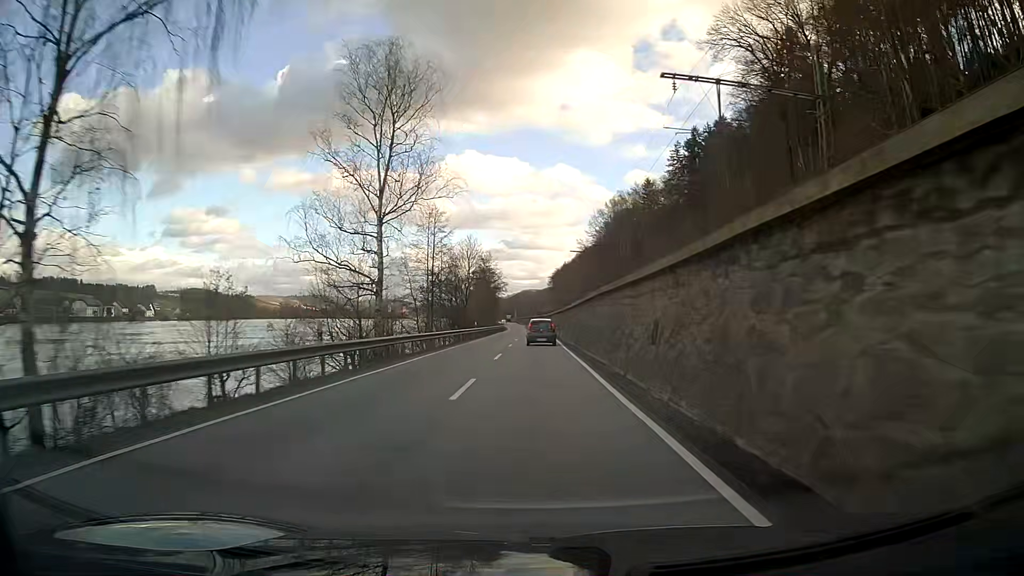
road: primary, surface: asphalt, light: Day
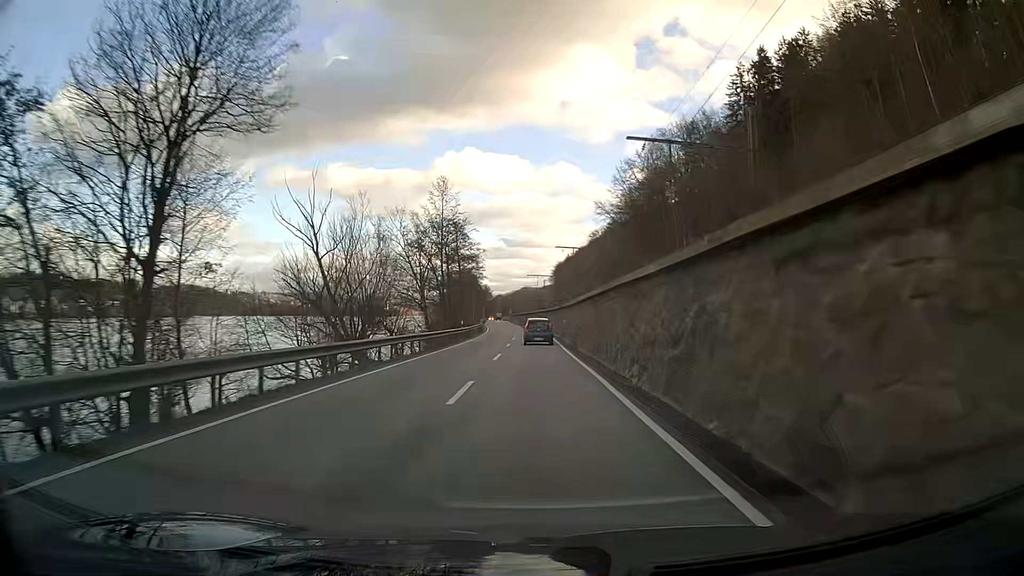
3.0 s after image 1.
(+0.1, +60.4) m; 0°
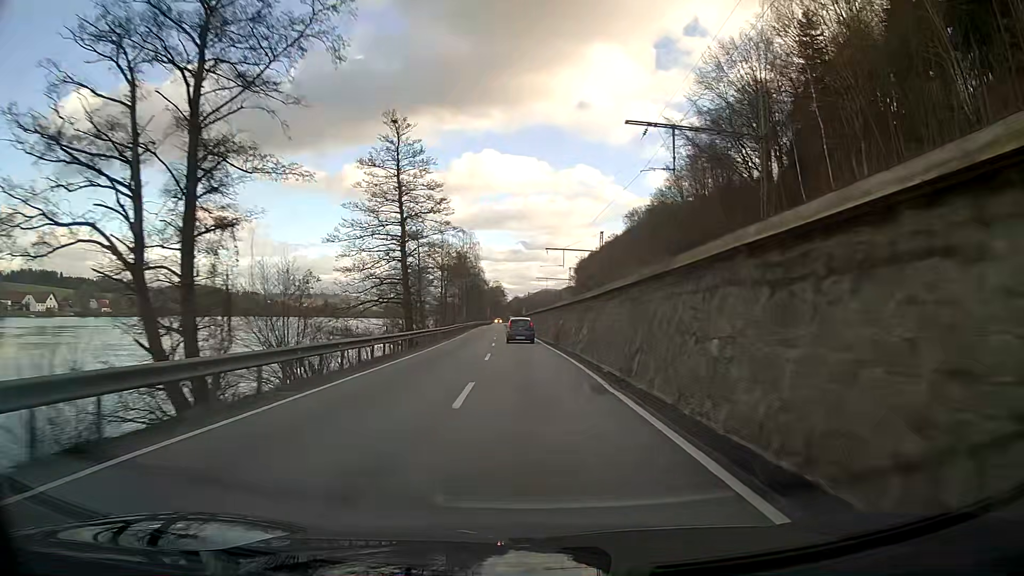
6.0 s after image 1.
(-0.6, +60.2) m; -2°
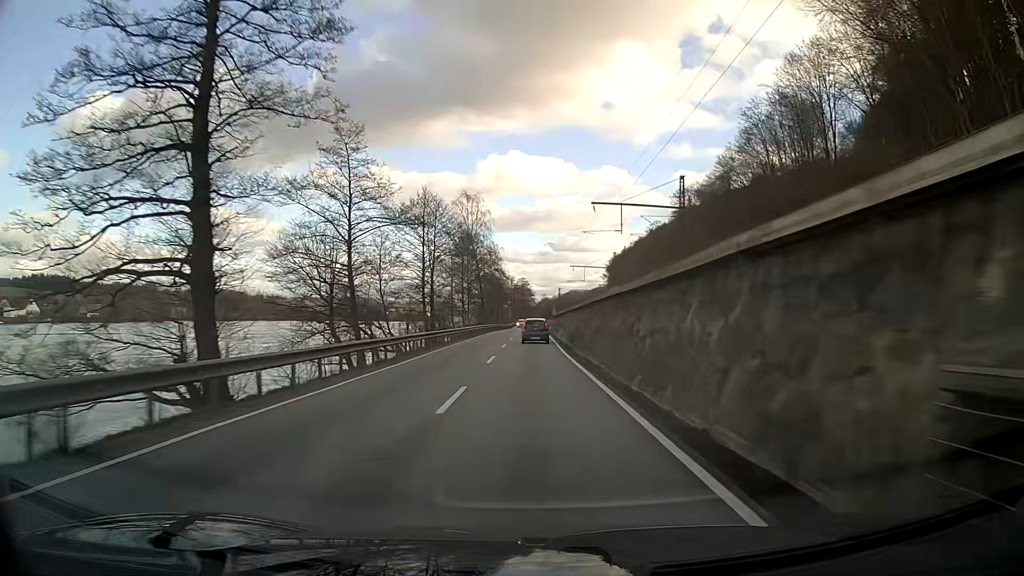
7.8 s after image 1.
(-0.7, +36.5) m; -2°
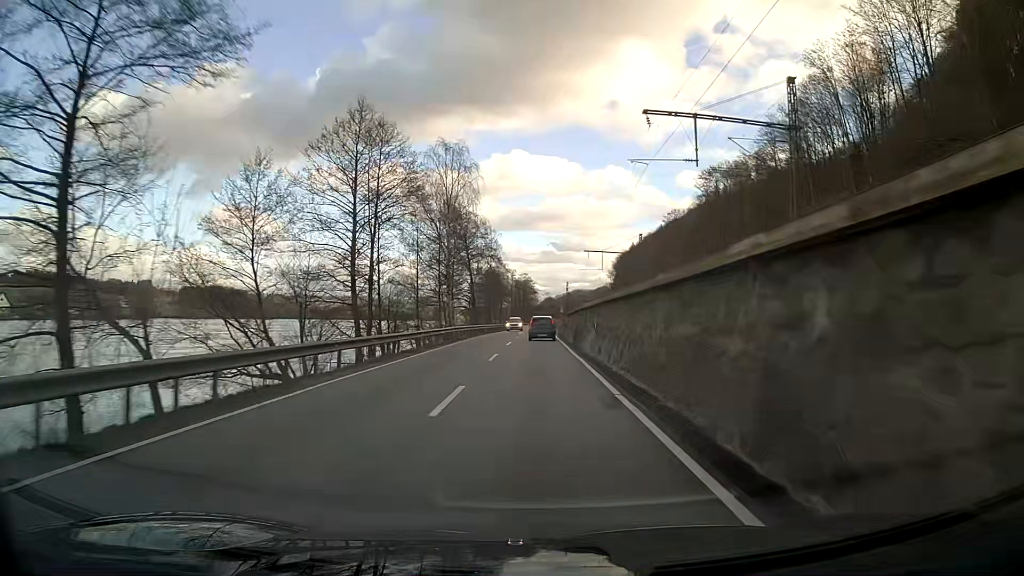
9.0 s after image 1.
(-0.1, +24.6) m; 0°
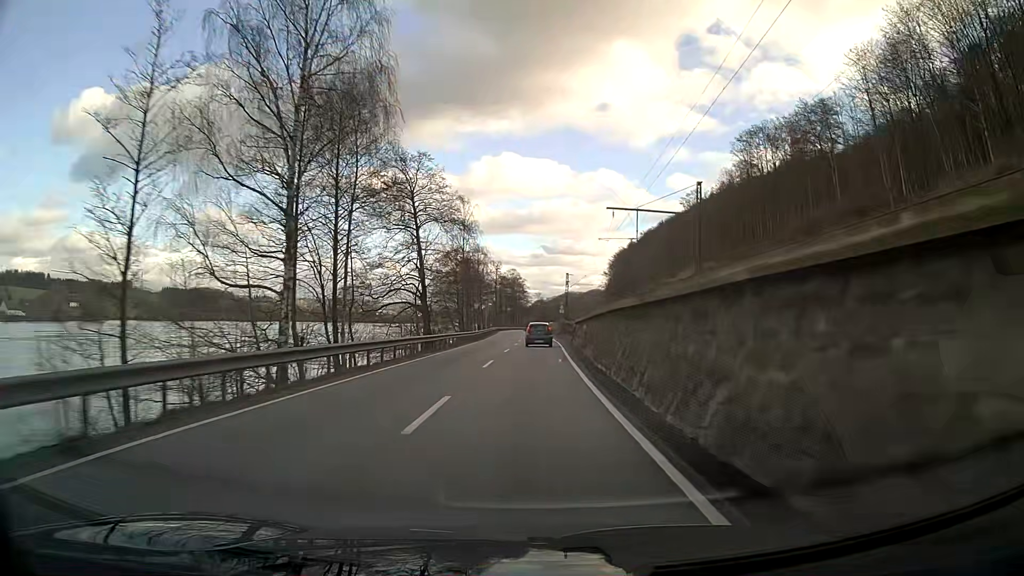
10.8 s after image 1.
(+0.2, +37.1) m; +1°
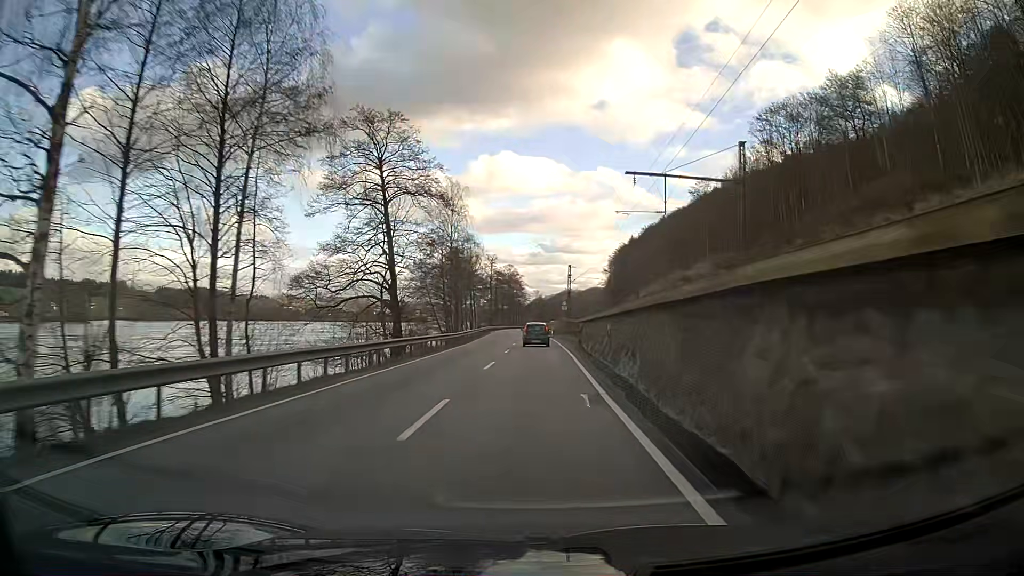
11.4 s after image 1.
(0.0, +12.4) m; 0°
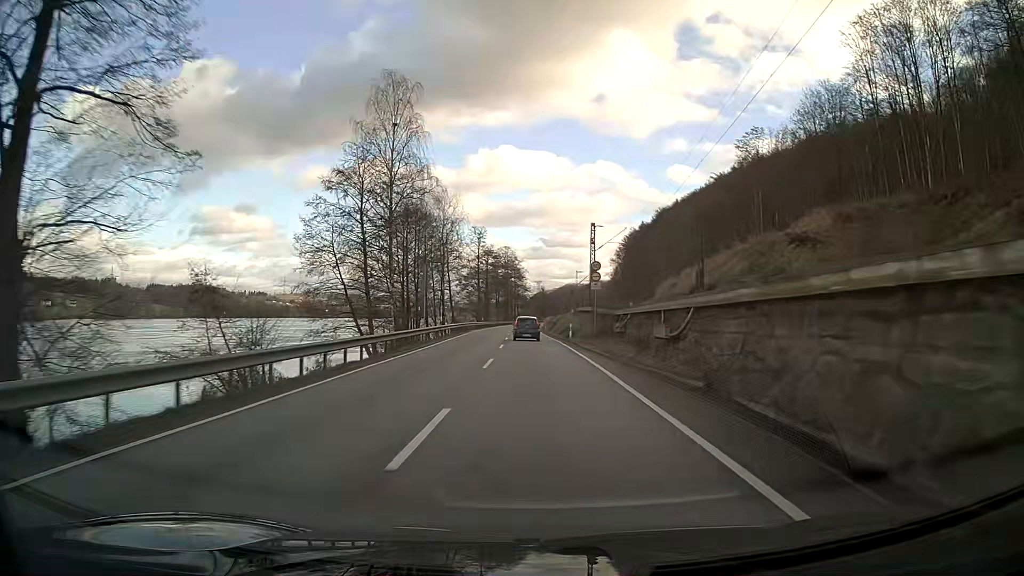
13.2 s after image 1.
(0.0, +37.4) m; 0°
